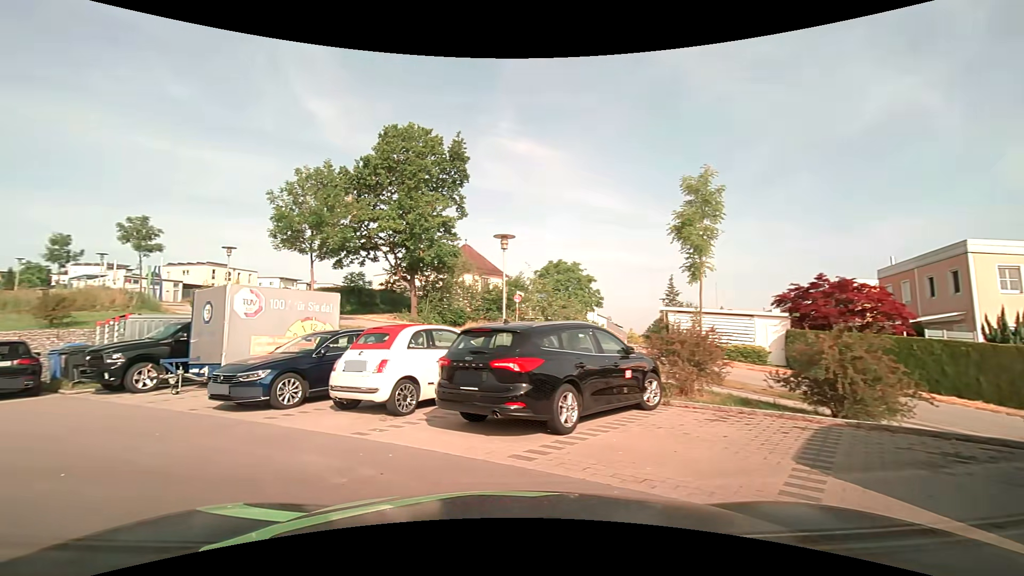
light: Day
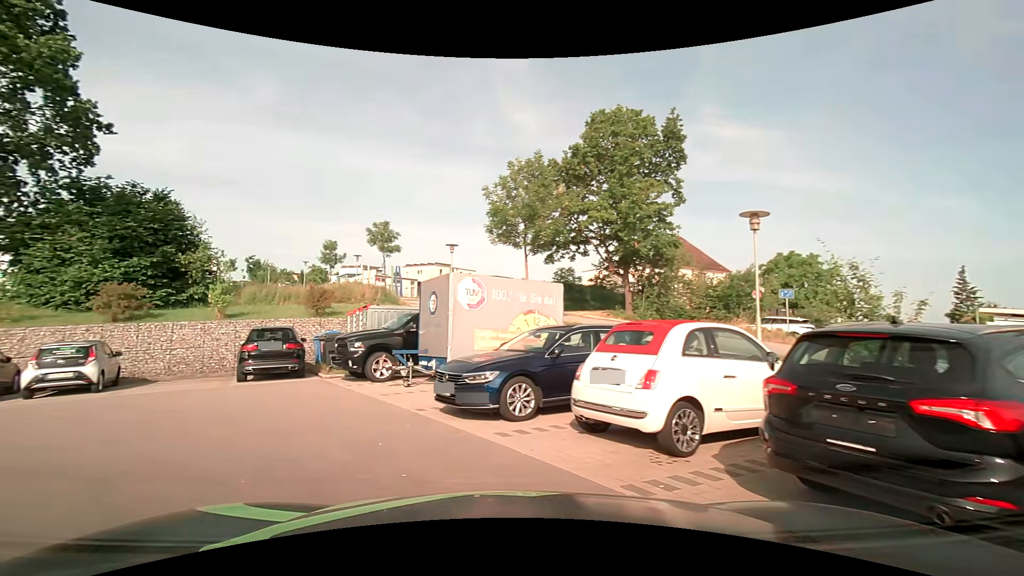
(-0.5, +2.7) m; -22°
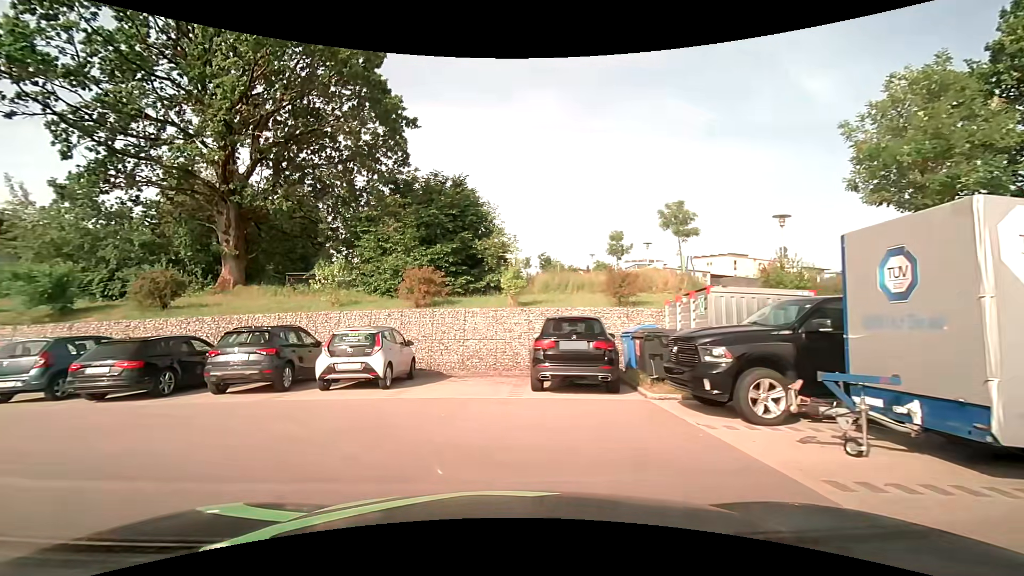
(-1.8, +6.0) m; -31°
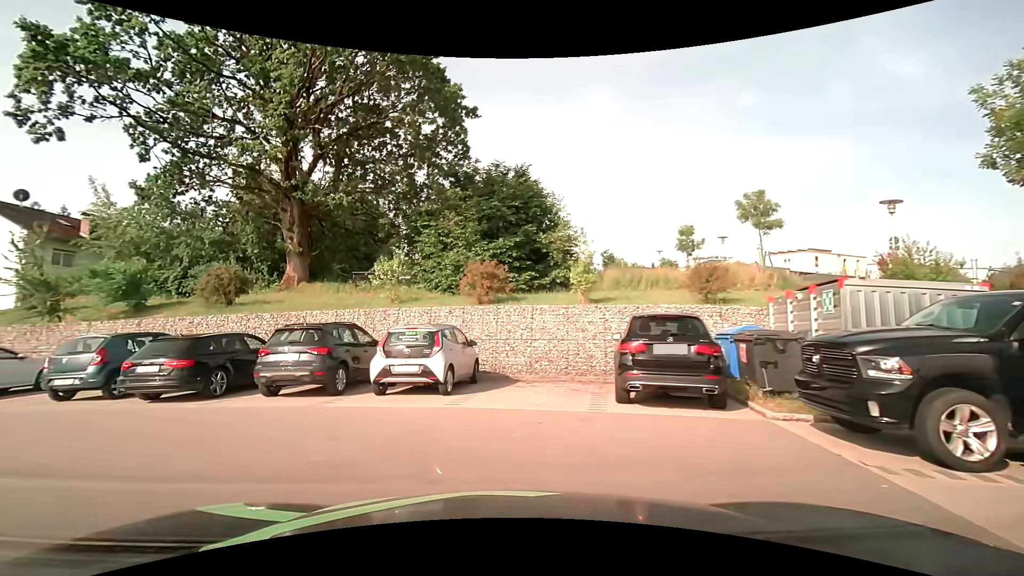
(-0.1, +1.6) m; -8°
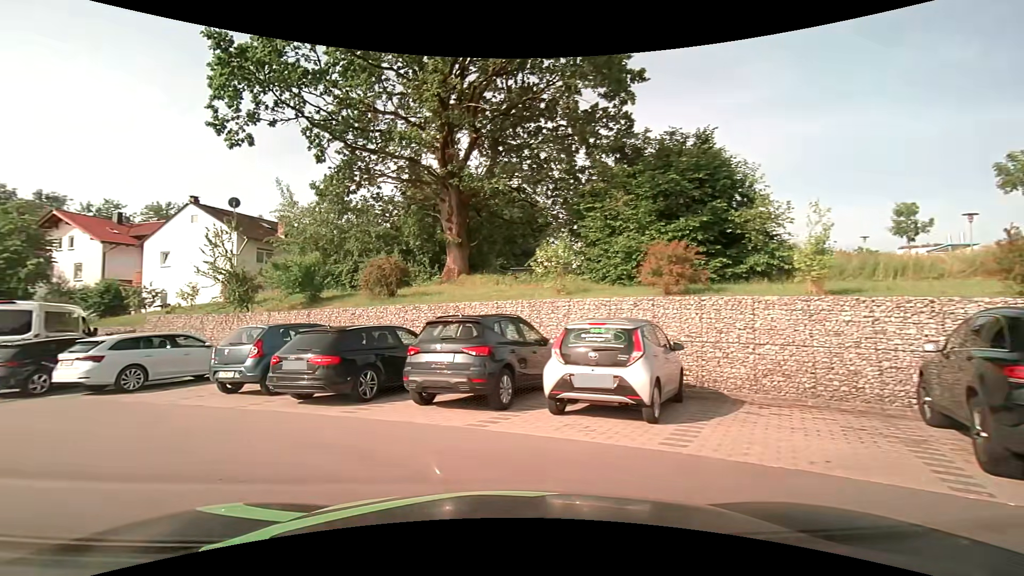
(-0.4, +3.1) m; -16°
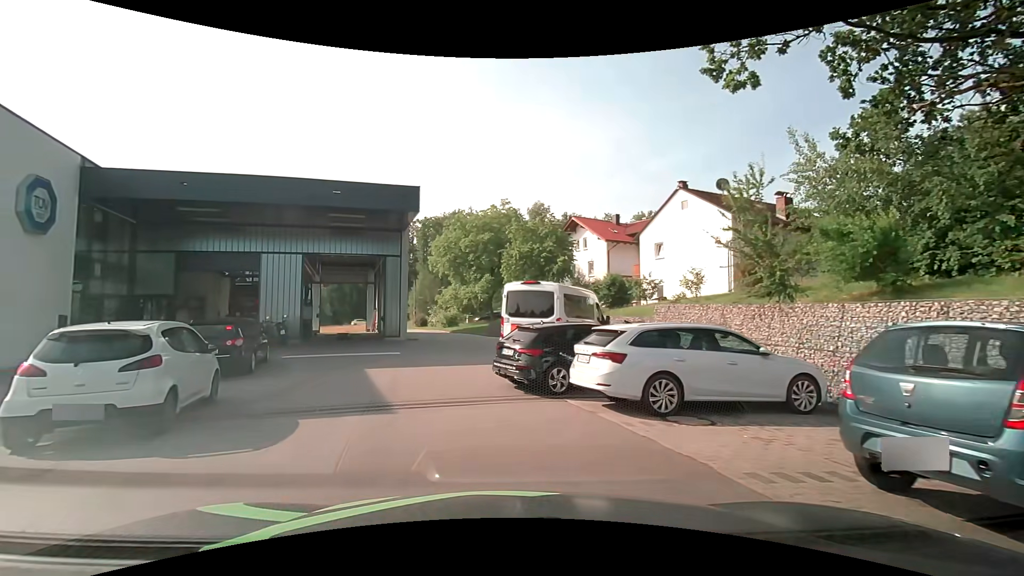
(-3.6, +6.7) m; -51°
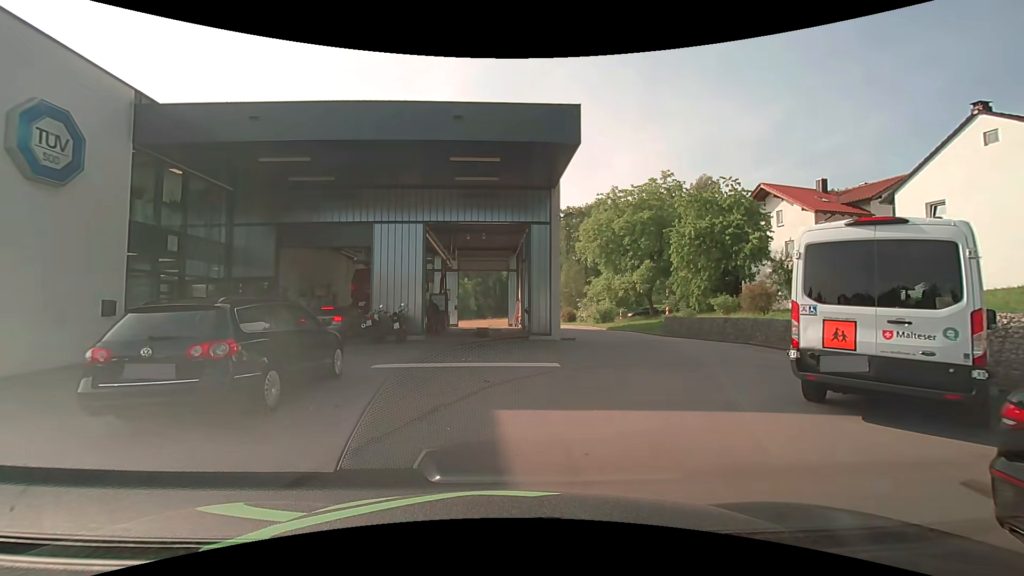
(-1.5, +8.0) m; -15°
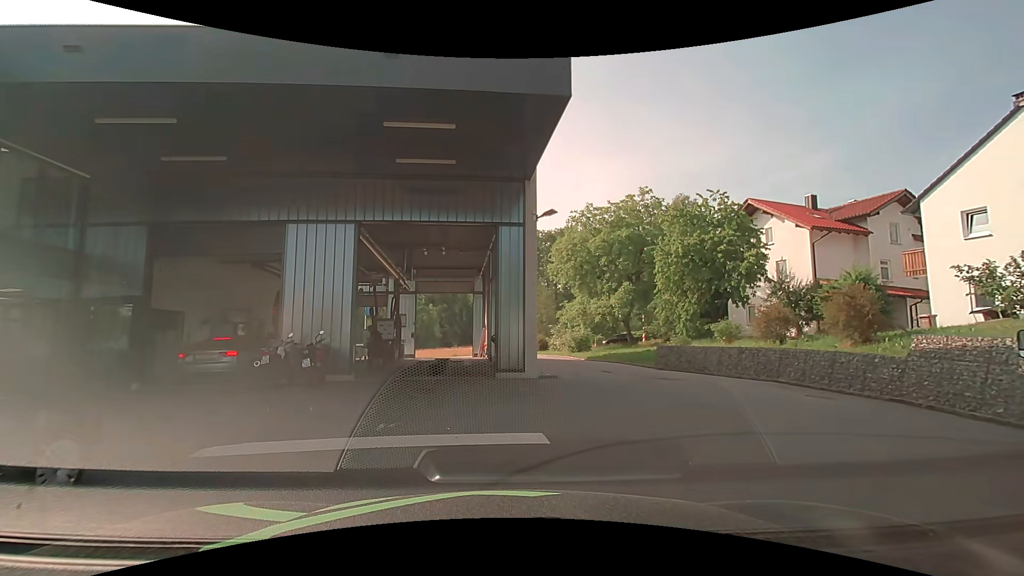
(+0.1, +4.7) m; +3°
